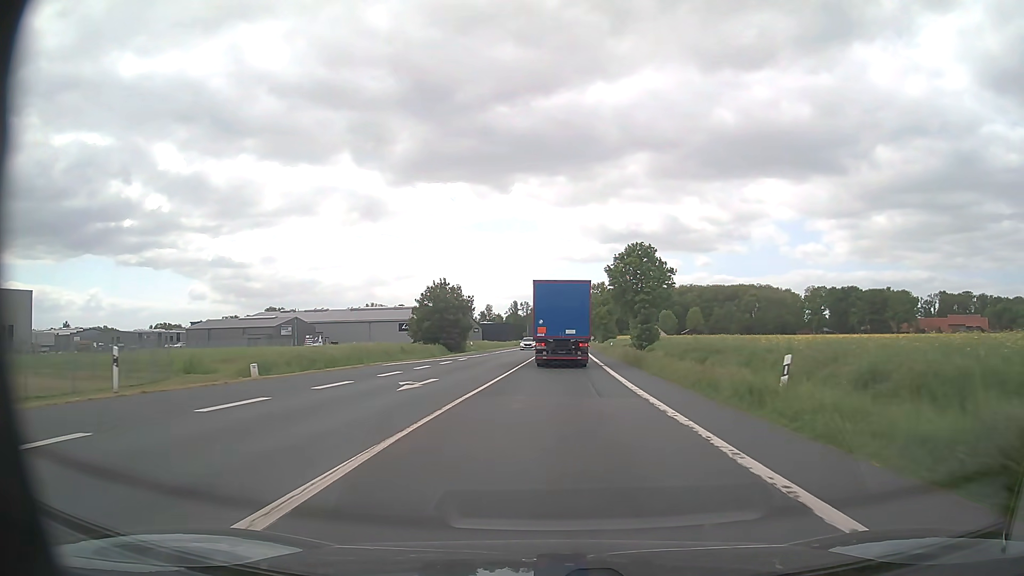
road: primary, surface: asphalt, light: Day
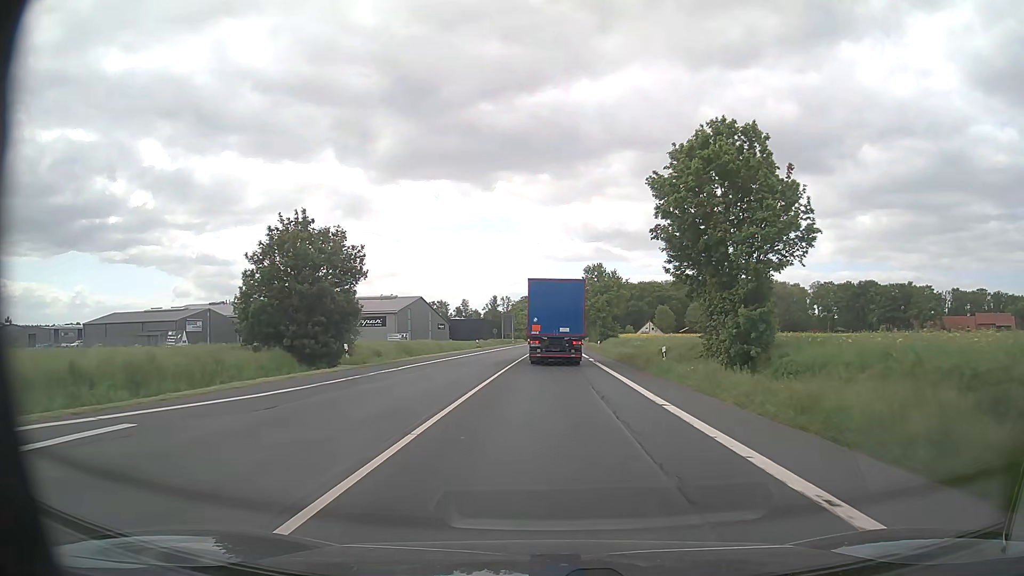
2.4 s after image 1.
(+0.4, +35.9) m; +1°
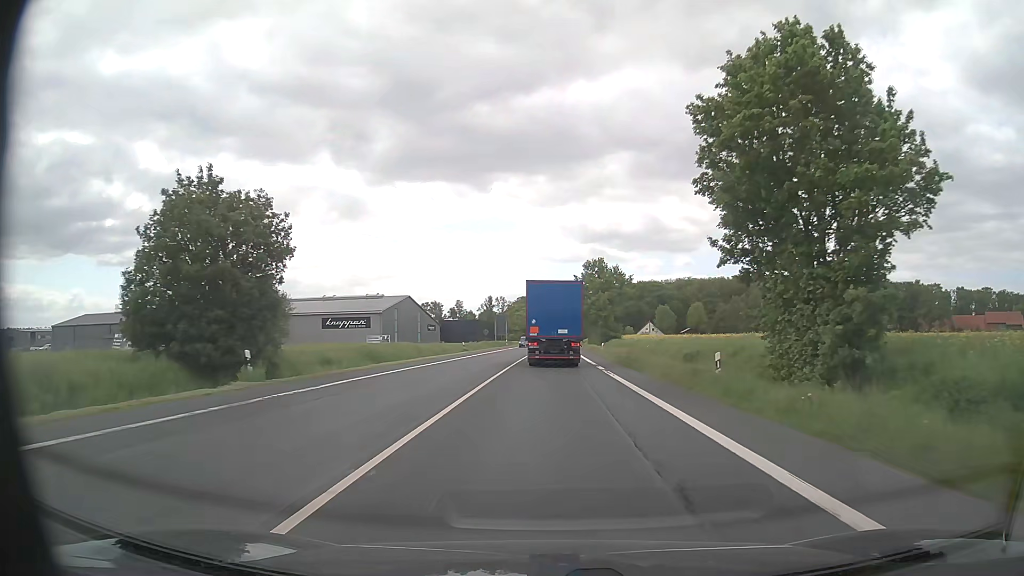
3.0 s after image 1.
(0.0, +9.4) m; 0°
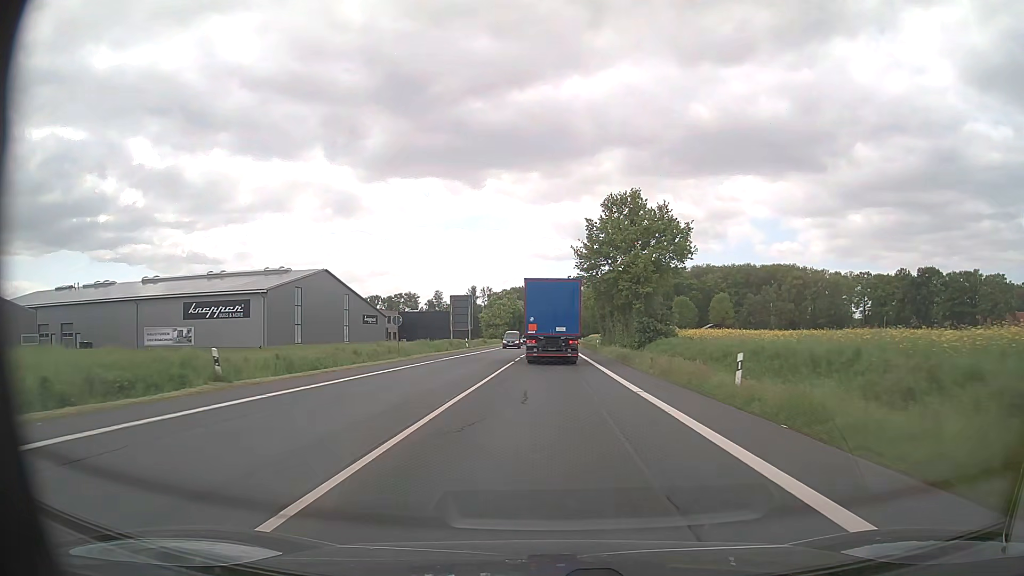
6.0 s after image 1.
(+0.2, +48.8) m; 0°
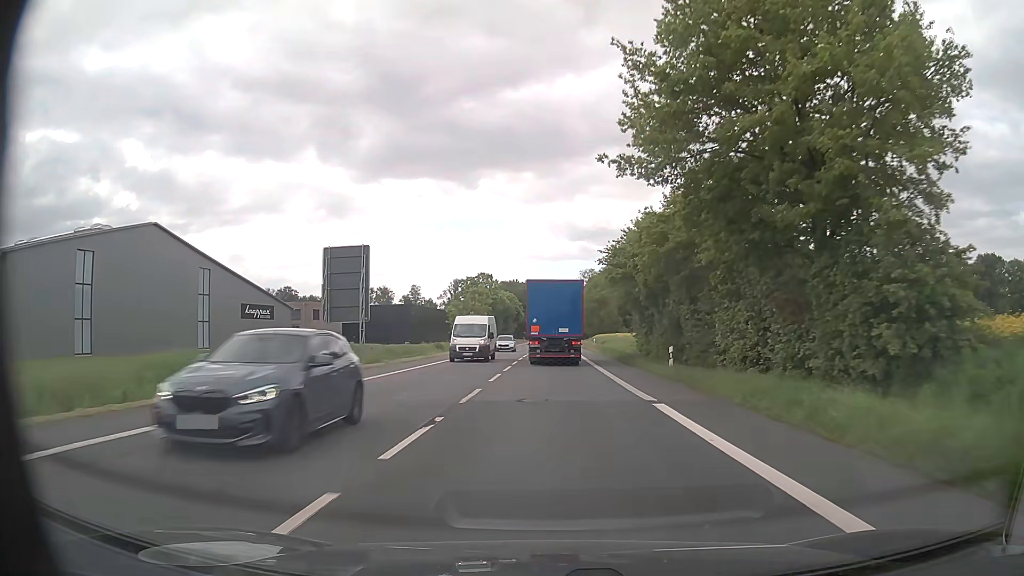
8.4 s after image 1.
(+0.2, +41.0) m; +1°
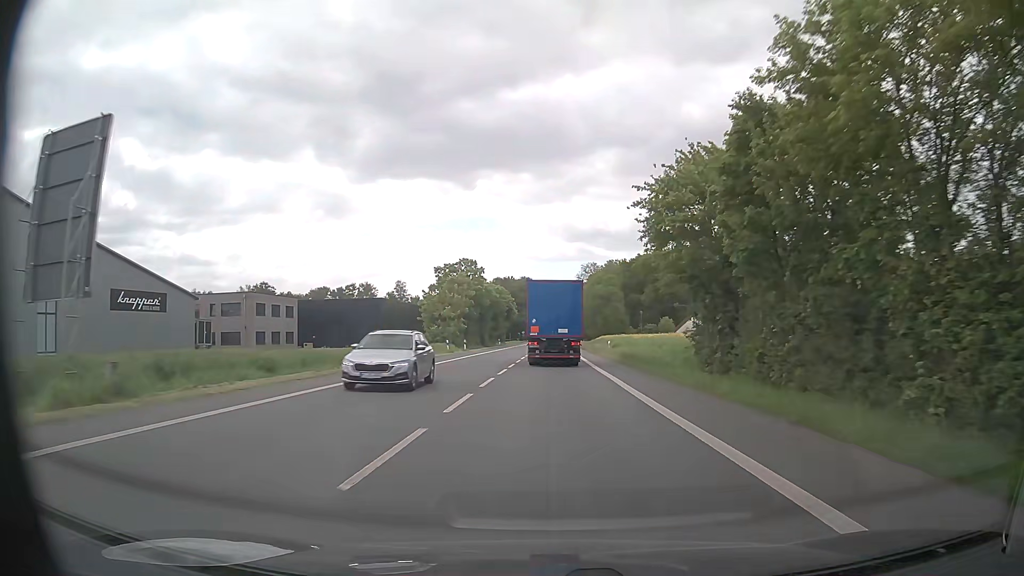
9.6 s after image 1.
(0.0, +21.1) m; 0°
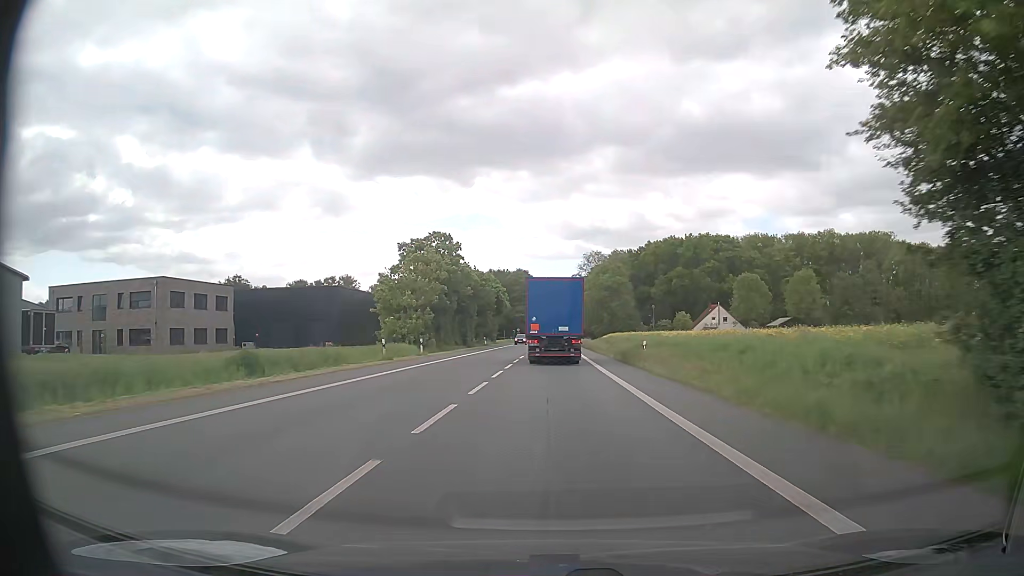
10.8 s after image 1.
(-0.1, +21.2) m; 0°
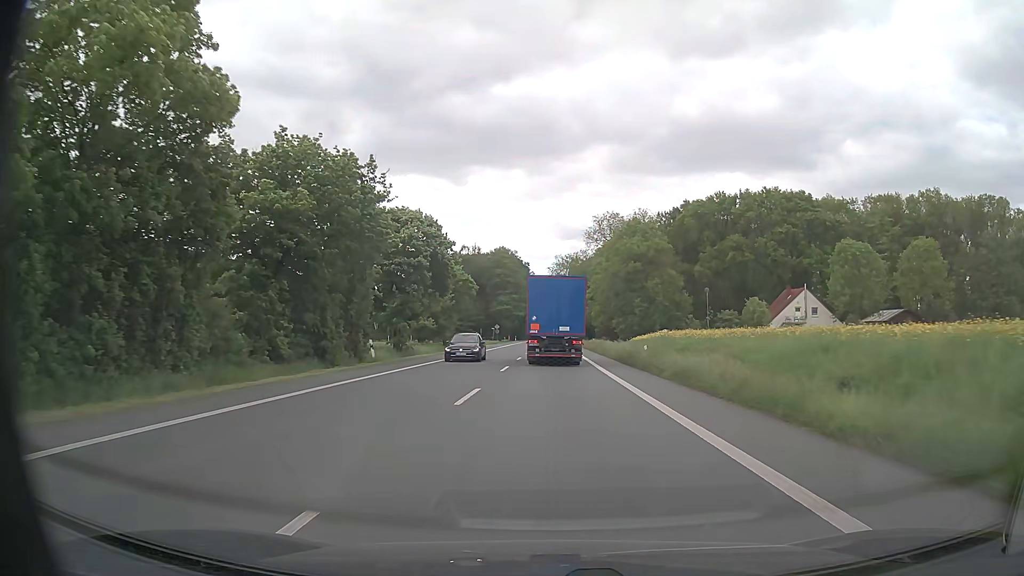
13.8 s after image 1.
(+0.1, +52.8) m; 0°
(0, +10) (0, +20) (0, +30) (0, +40) (0, +50) (0, +60) (0, +70) (+1, +80) (+1, +90) (+1, +100) m
